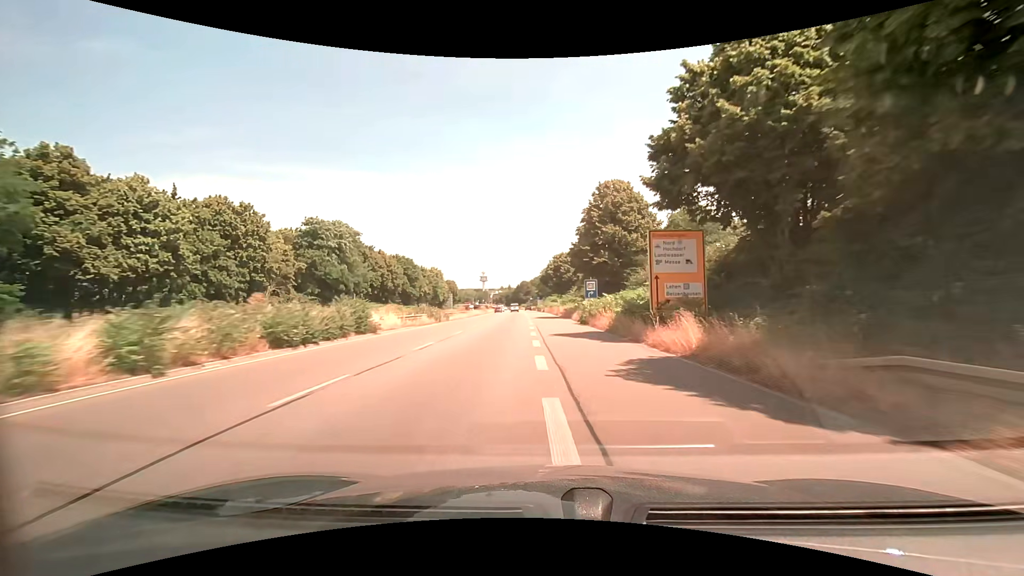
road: trunk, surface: asphalt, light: Day
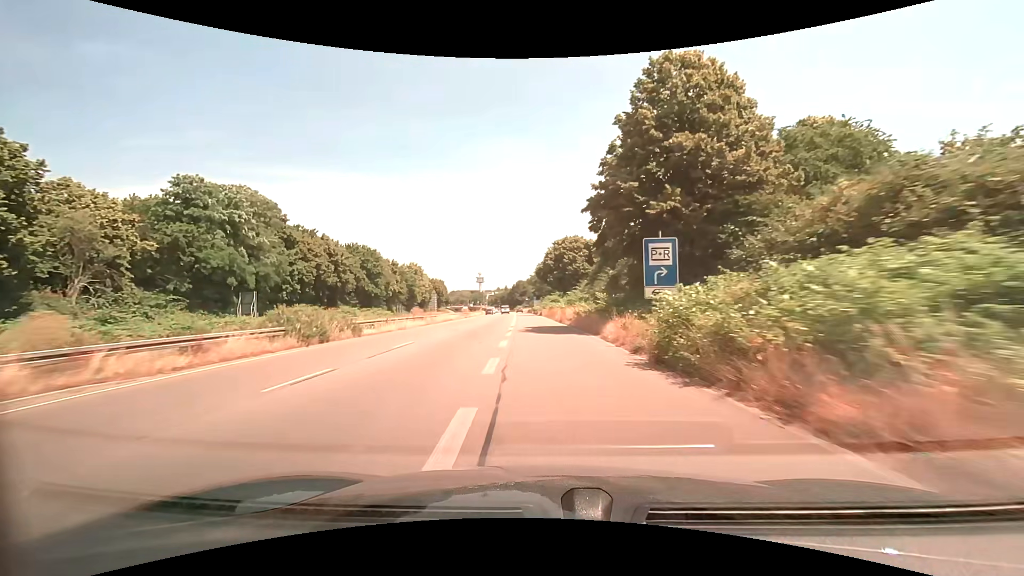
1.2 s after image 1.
(+0.1, +25.1) m; 0°
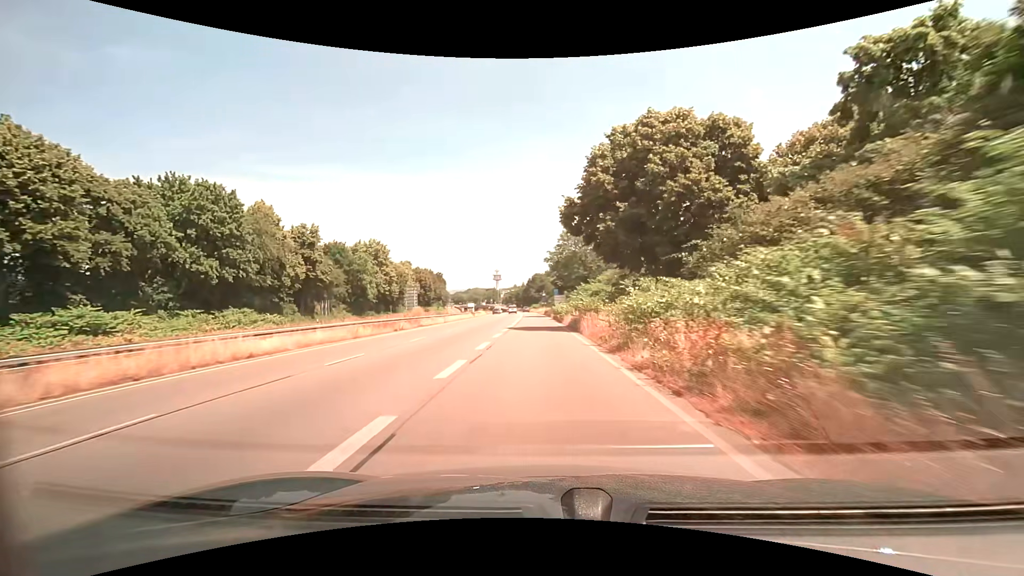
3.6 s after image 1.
(-1.1, +49.2) m; -2°
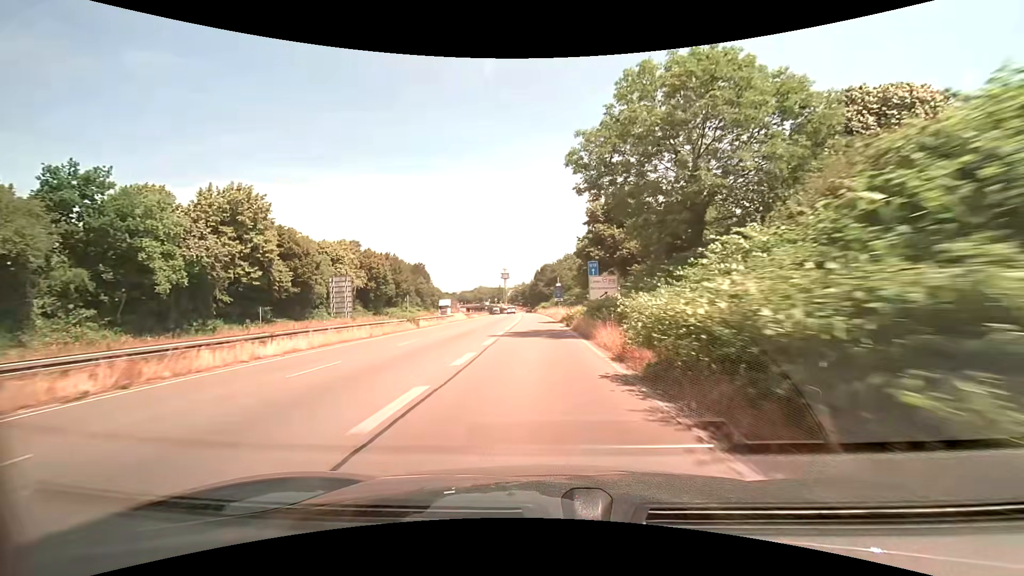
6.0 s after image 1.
(-0.6, +46.4) m; -1°
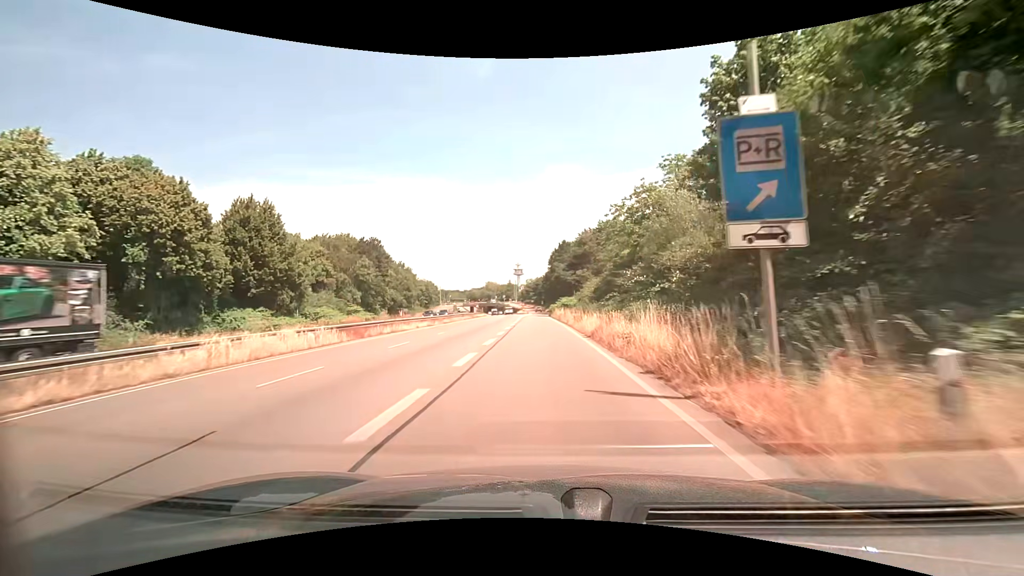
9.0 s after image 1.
(-1.1, +55.2) m; -2°
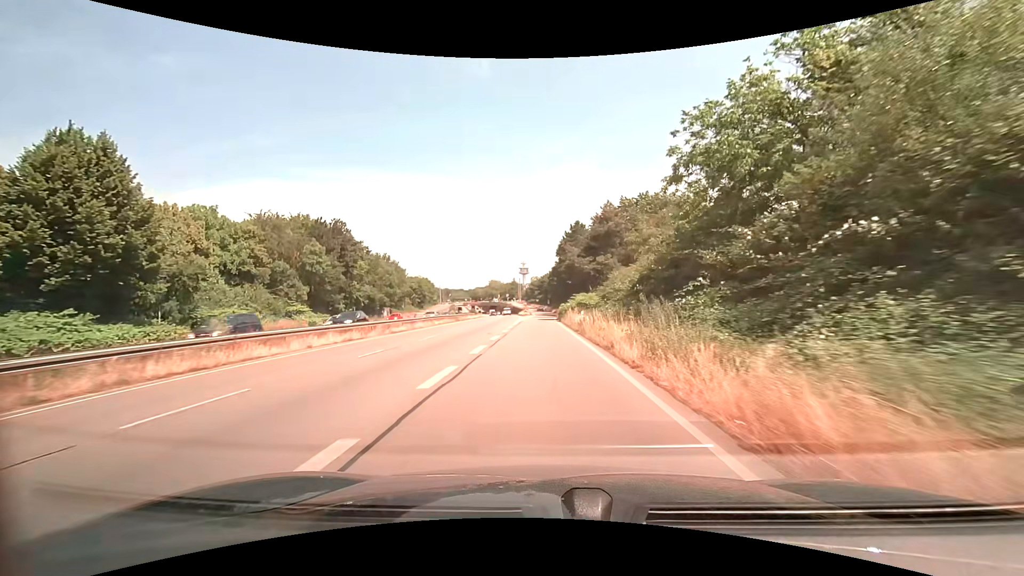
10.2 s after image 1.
(-0.1, +21.2) m; -1°
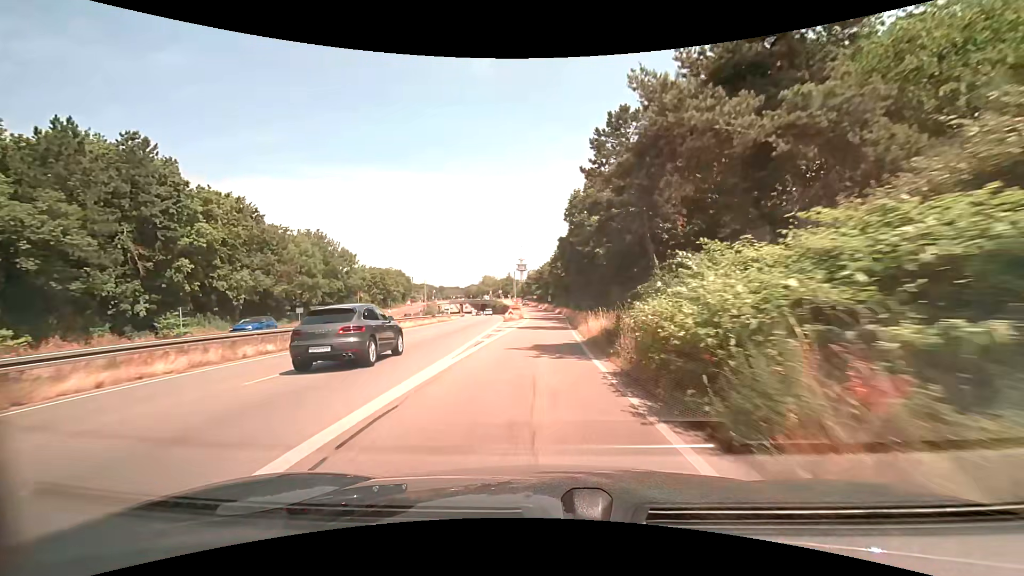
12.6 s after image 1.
(-0.2, +41.0) m; 0°
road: trunk_link
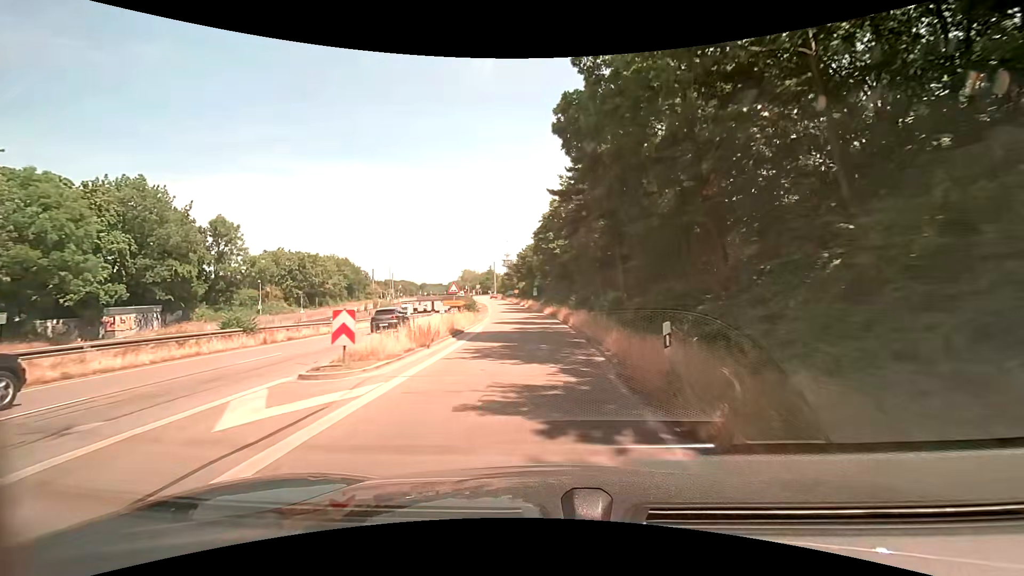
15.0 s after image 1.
(+0.5, +39.4) m; +2°
(0, +10) (0, +20) (0, +30) (-1, +40) (-1, +50) (-2, +60) (-3, +70) (-4, +80) (-5, +90) (-6, +100) m
